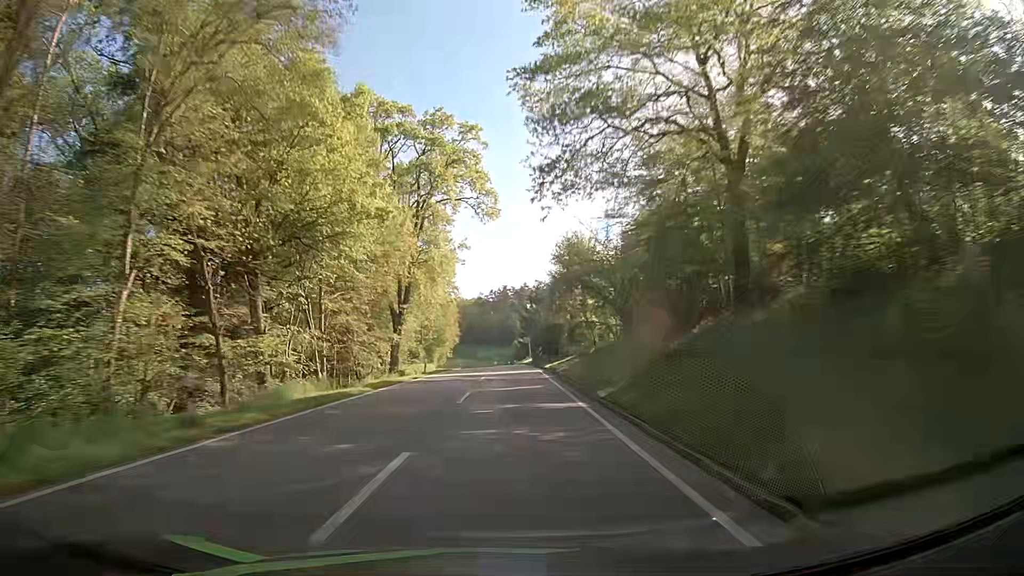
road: secondary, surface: asphalt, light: Day
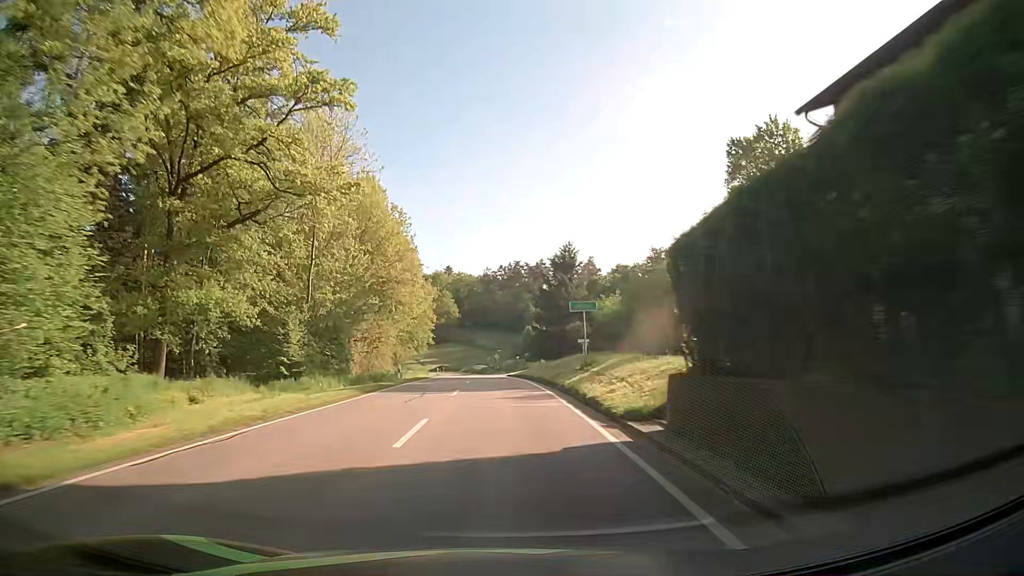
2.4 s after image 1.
(-0.7, +55.3) m; -1°
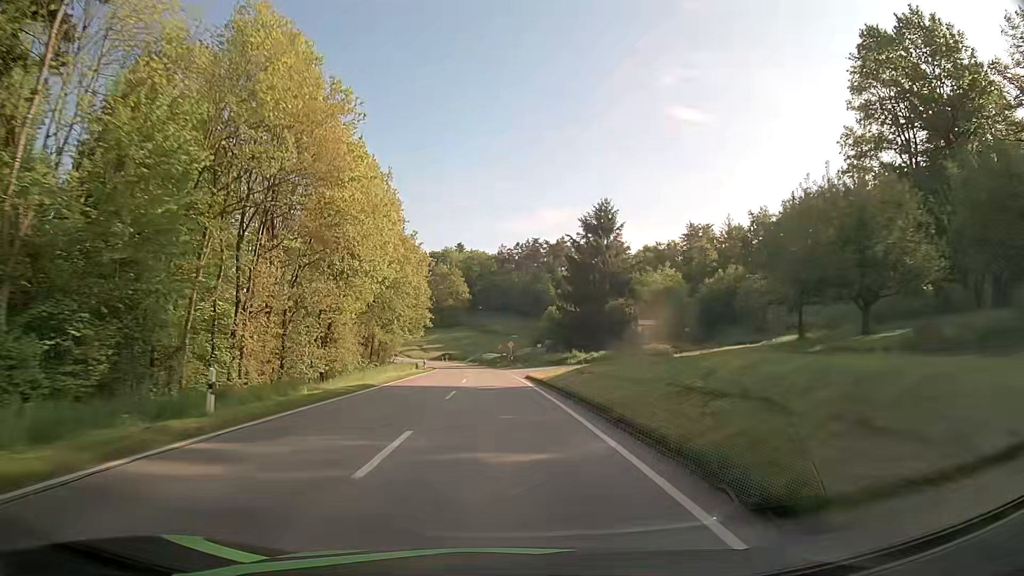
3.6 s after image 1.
(-0.6, +26.2) m; -1°
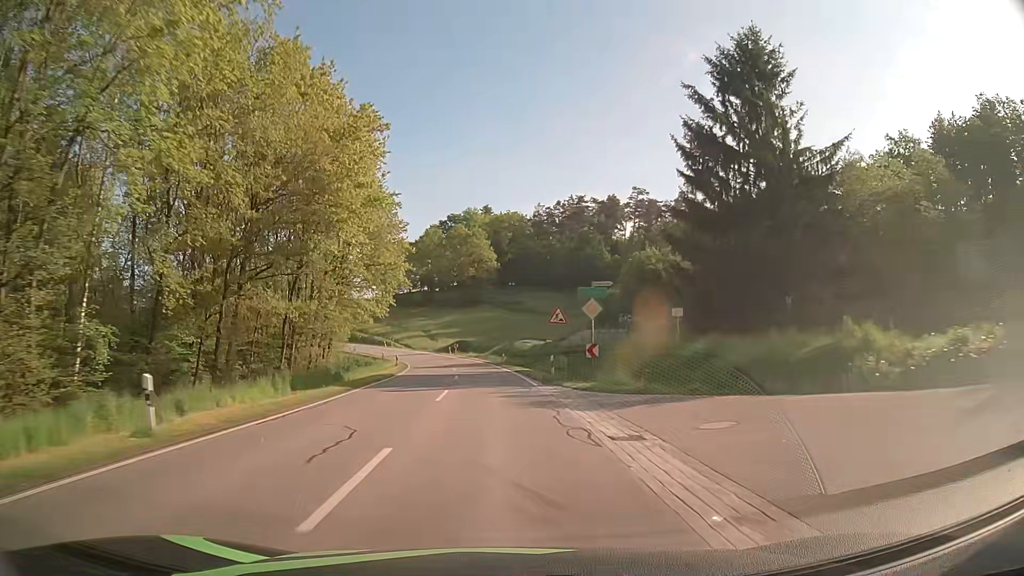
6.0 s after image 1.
(-1.7, +49.9) m; -4°
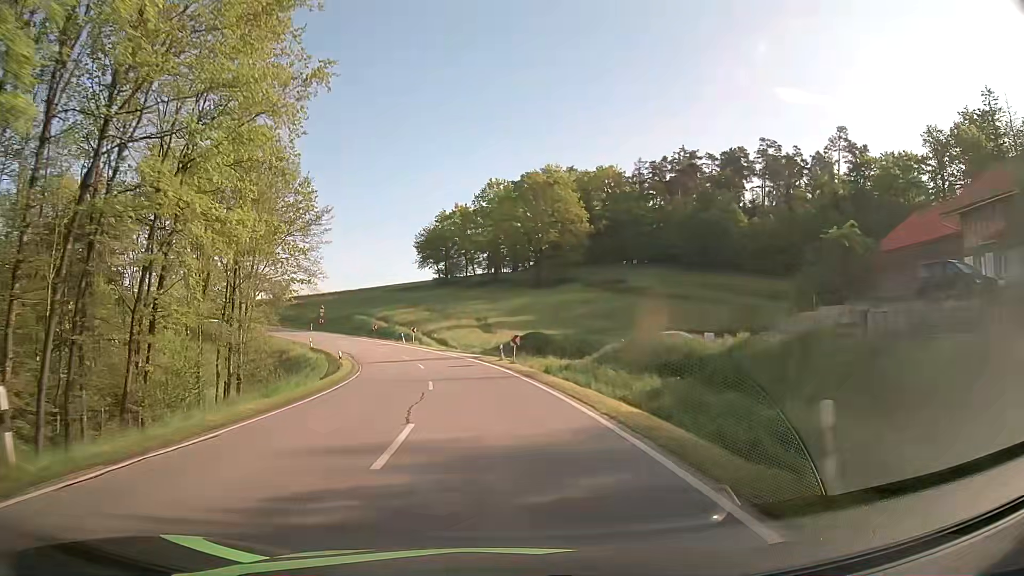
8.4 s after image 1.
(-2.1, +45.8) m; -6°
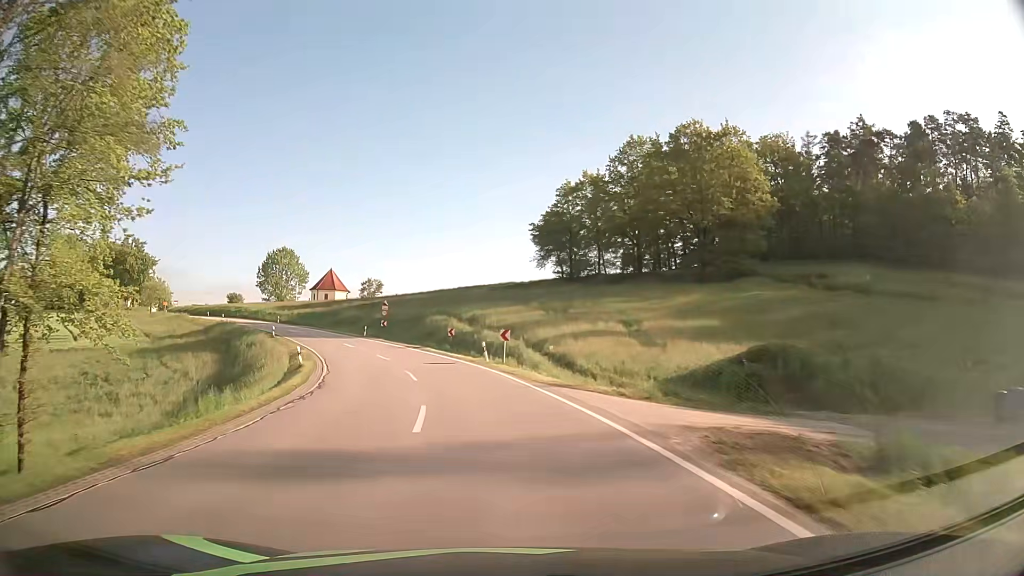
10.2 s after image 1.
(-3.1, +31.6) m; -11°
